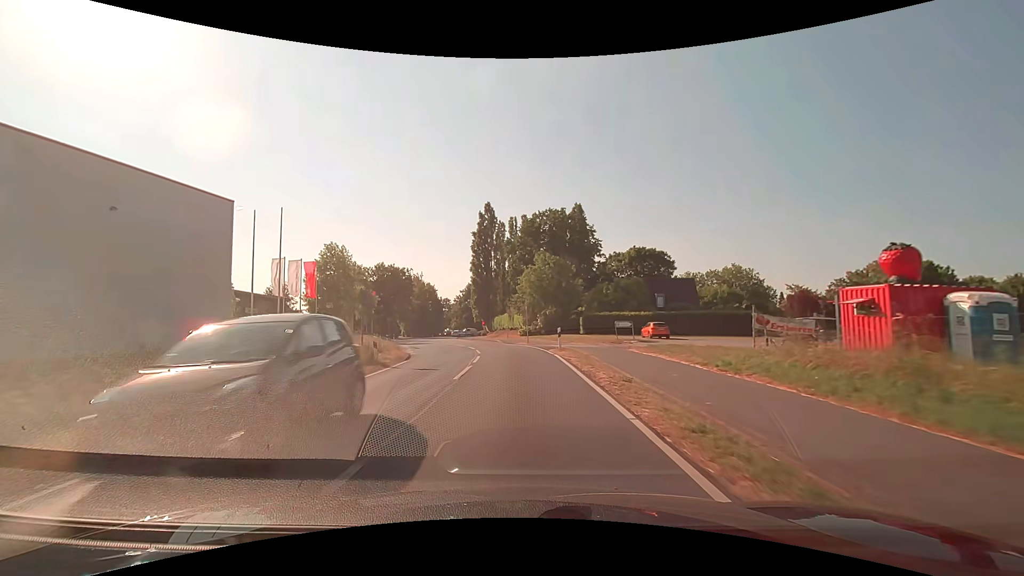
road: secondary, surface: asphalt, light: Day
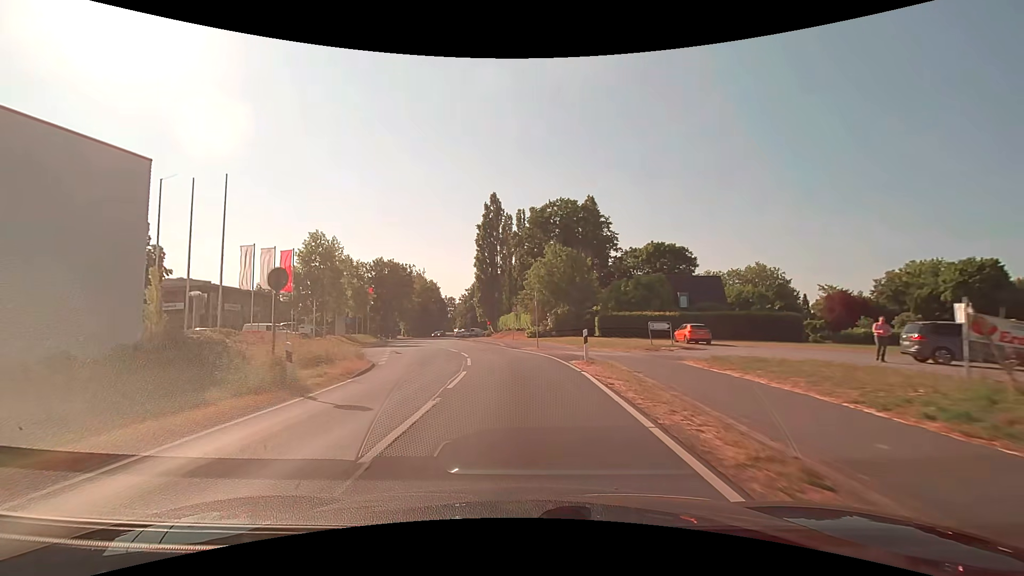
(0.0, +7.8) m; -1°
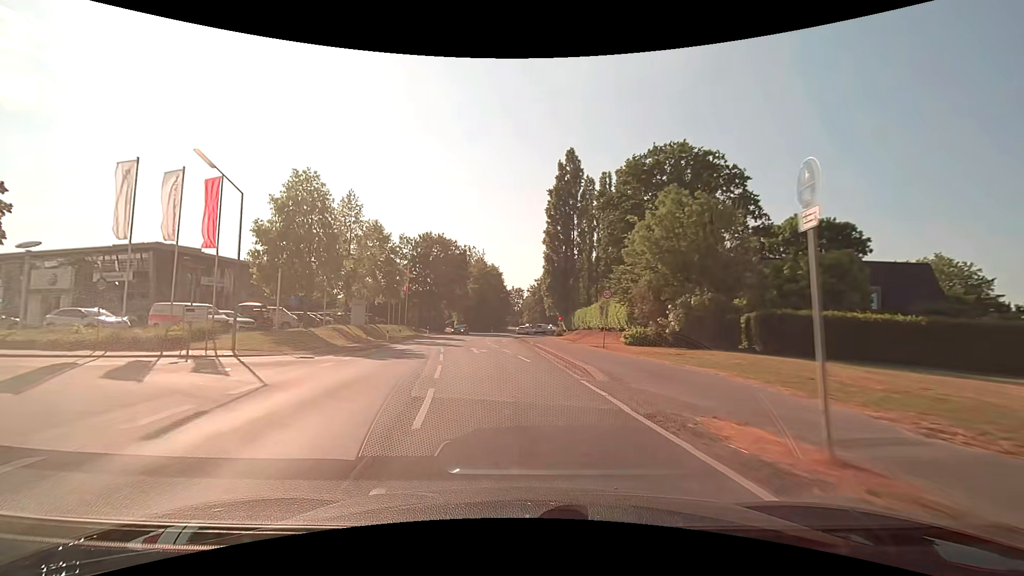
(-1.5, +23.4) m; -8°
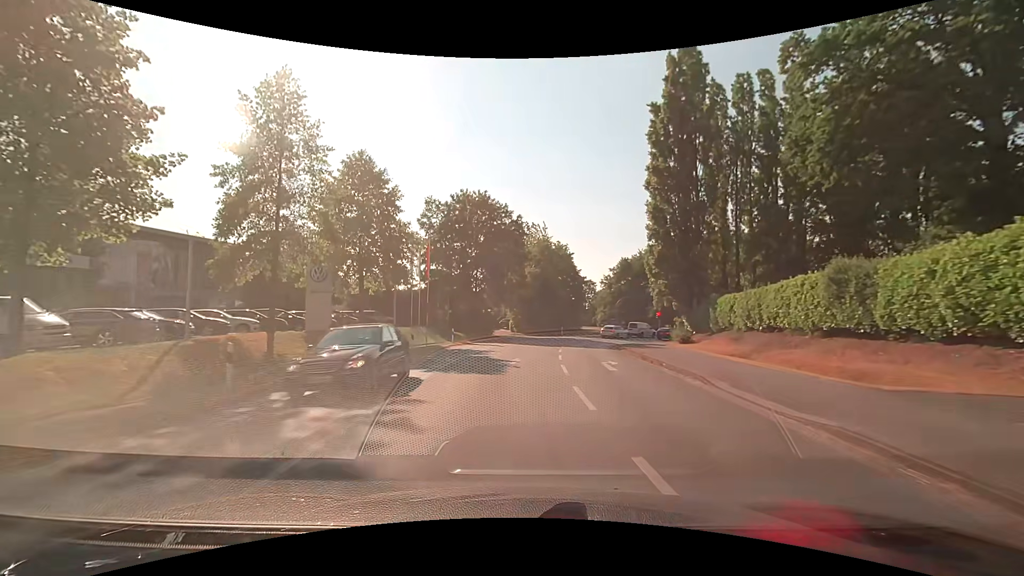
(-2.3, +28.2) m; -7°
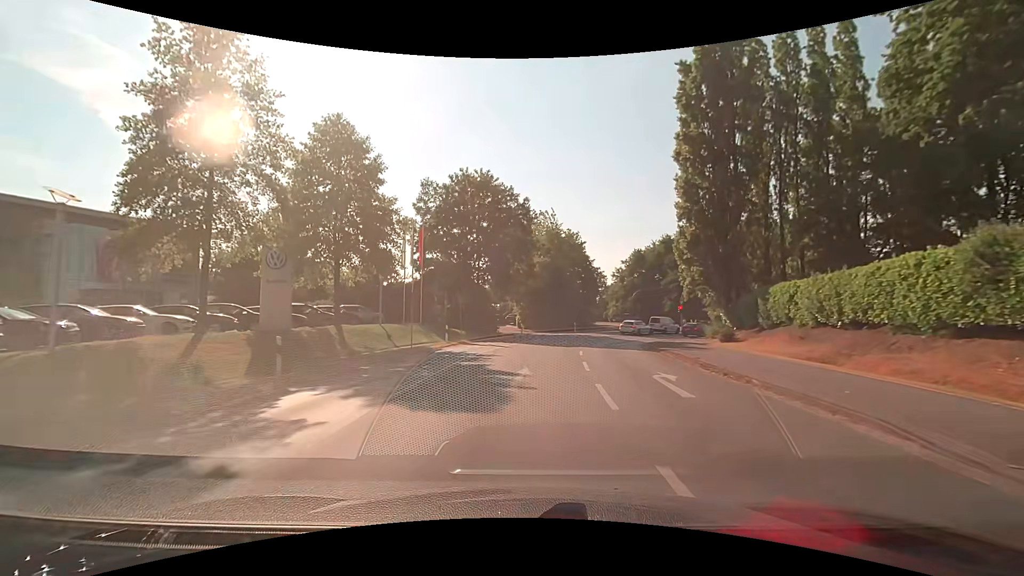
(-0.1, +6.4) m; -1°
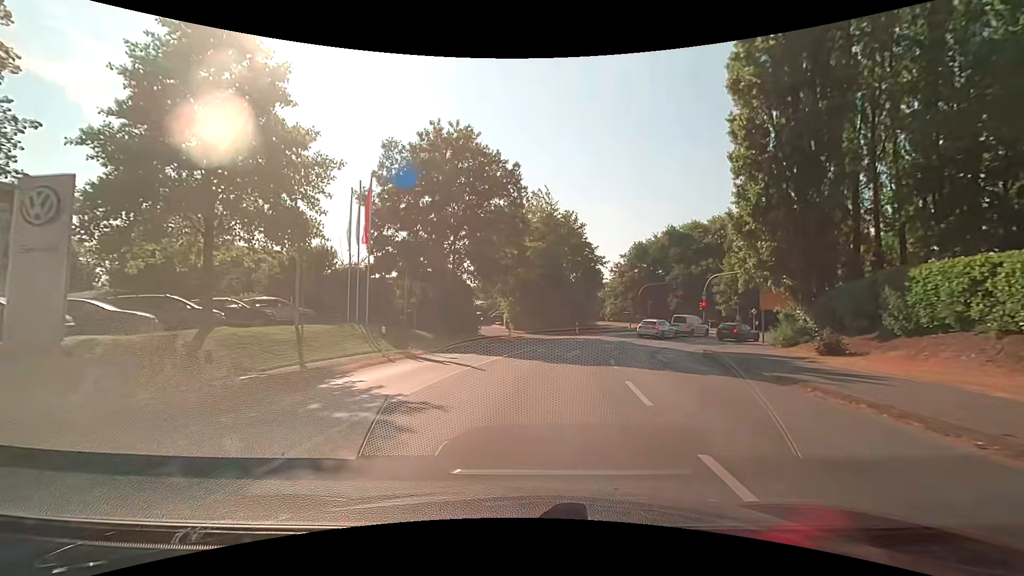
(0.0, +11.6) m; +1°
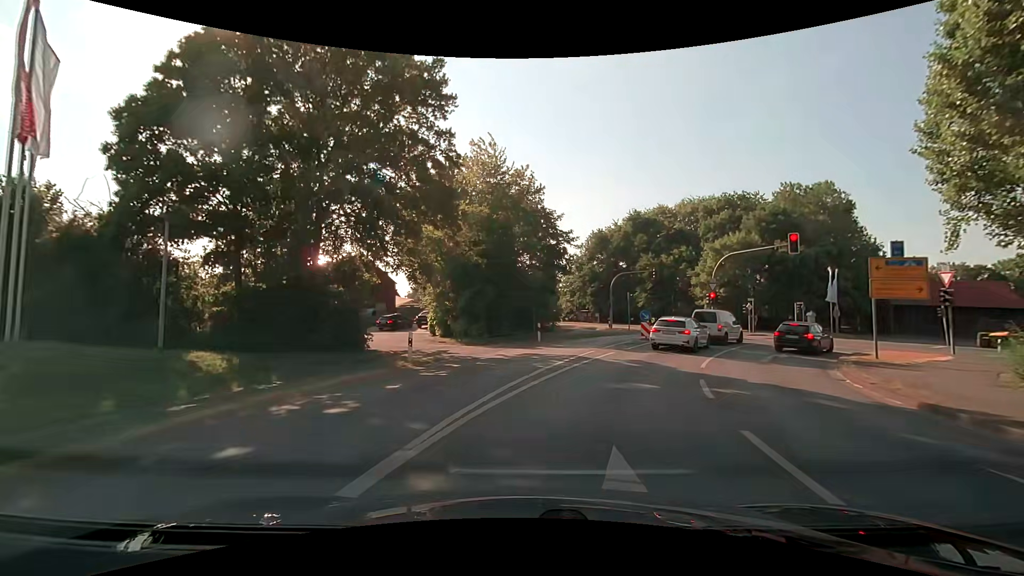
(+0.8, +17.0) m; +6°
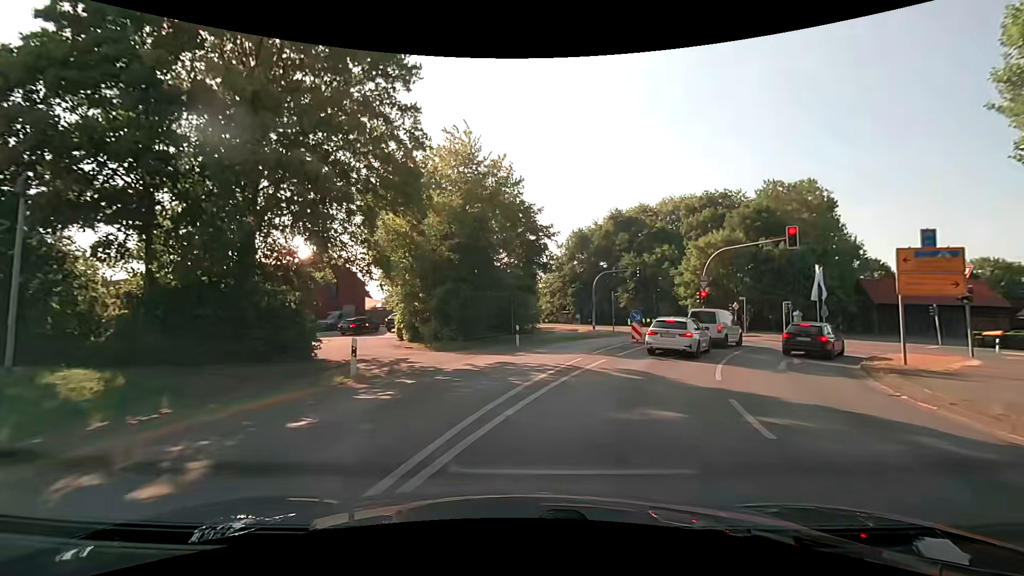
(+0.1, +3.1) m; +2°
